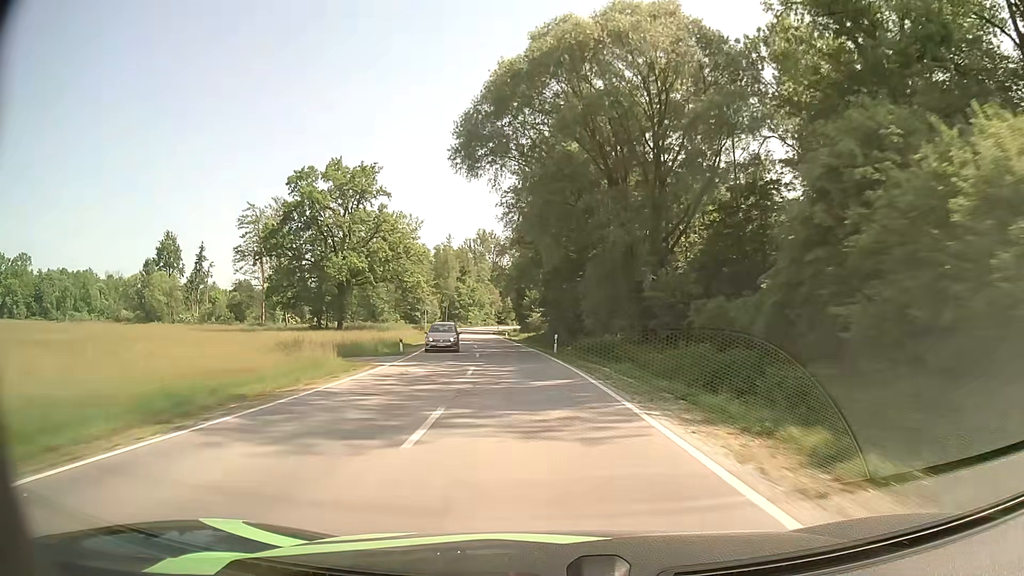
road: secondary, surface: asphalt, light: Day
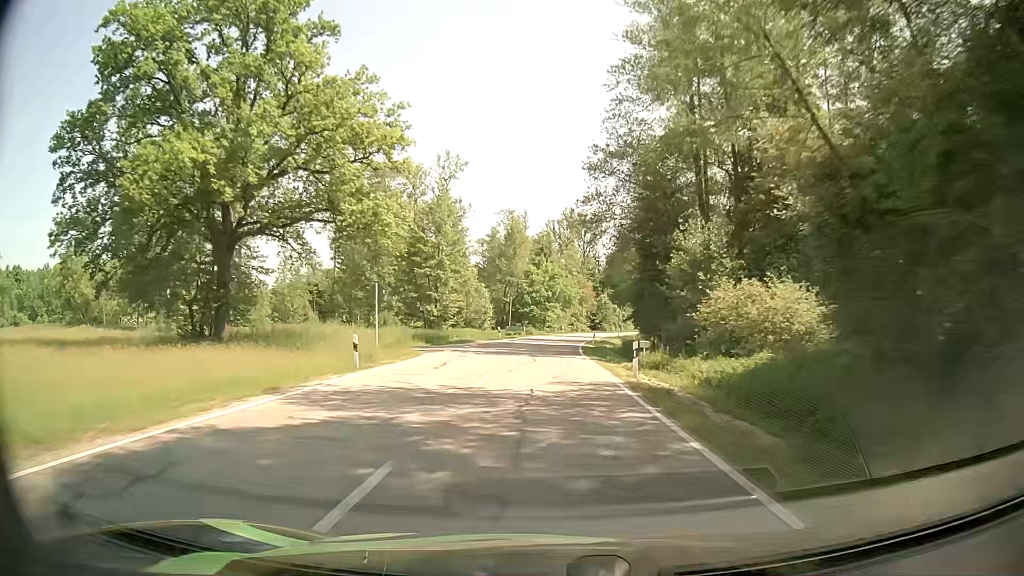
(-4.2, +51.4) m; -8°
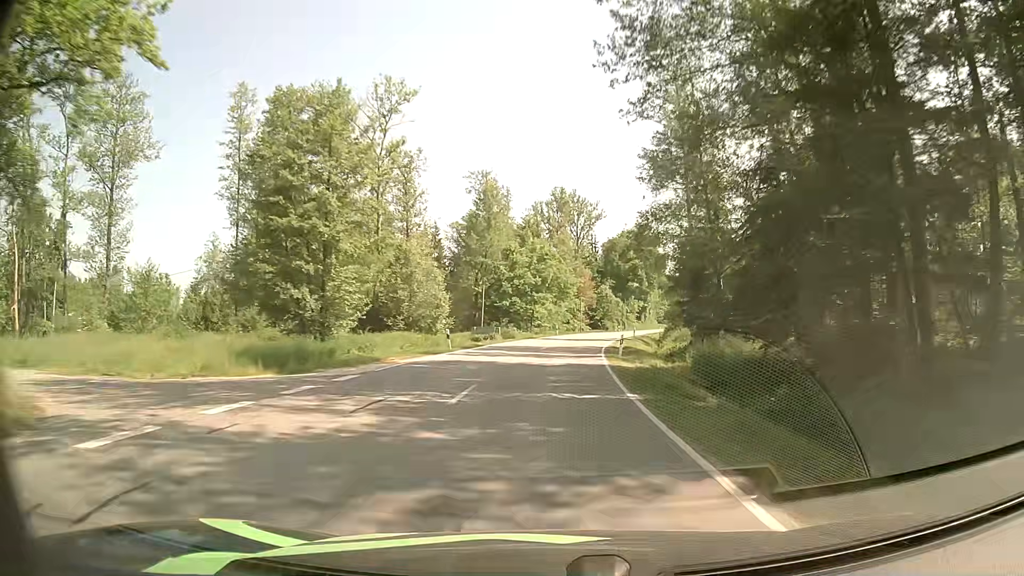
(+0.1, +25.6) m; +1°
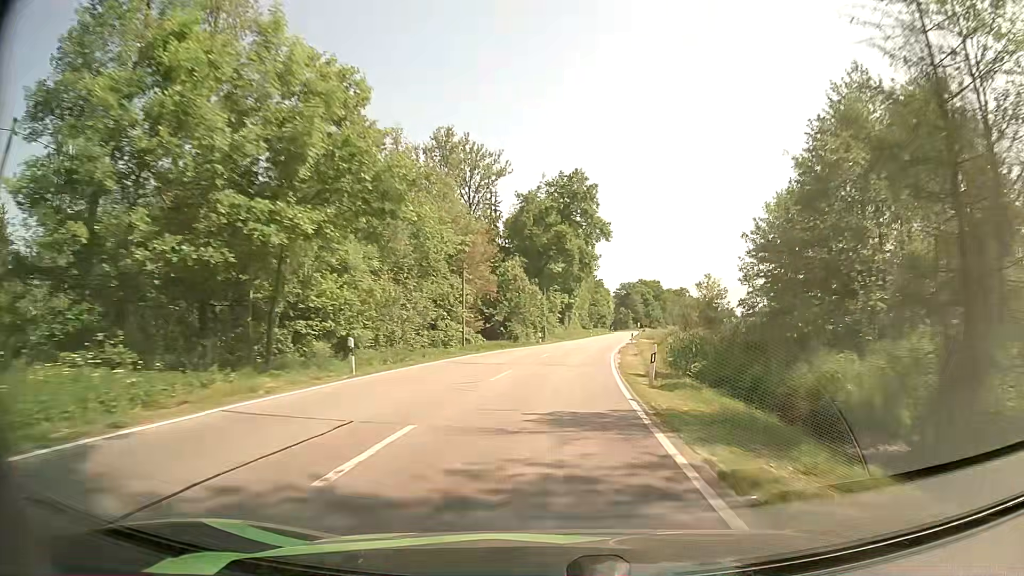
(+3.3, +51.5) m; +9°
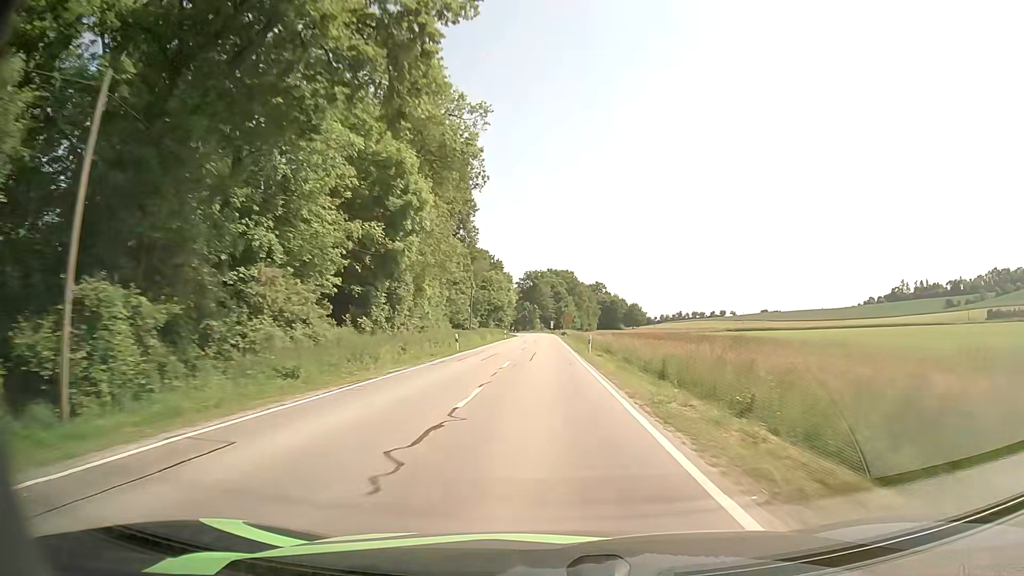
(+5.8, +66.5) m; +8°
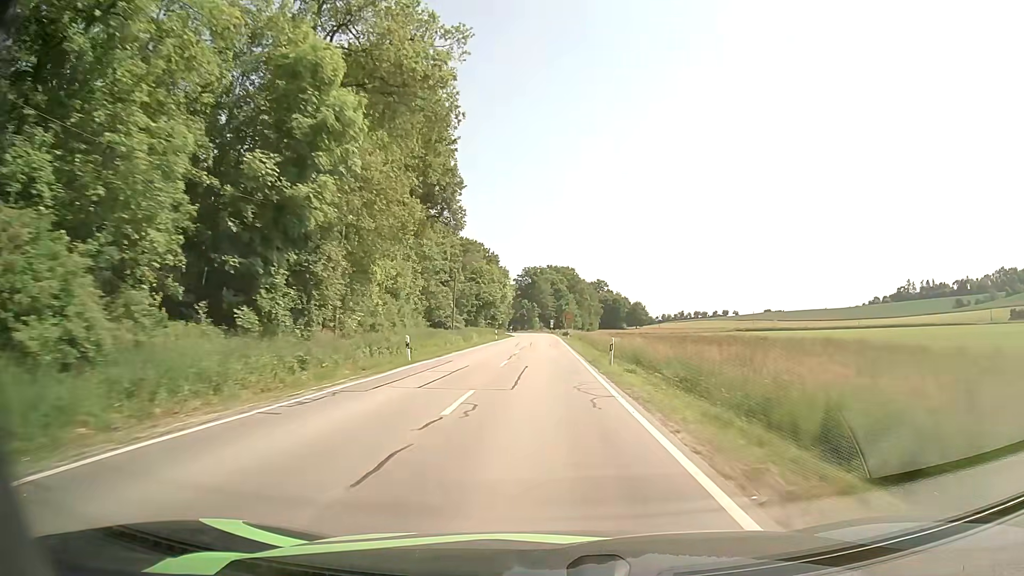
(0.0, +13.4) m; 0°
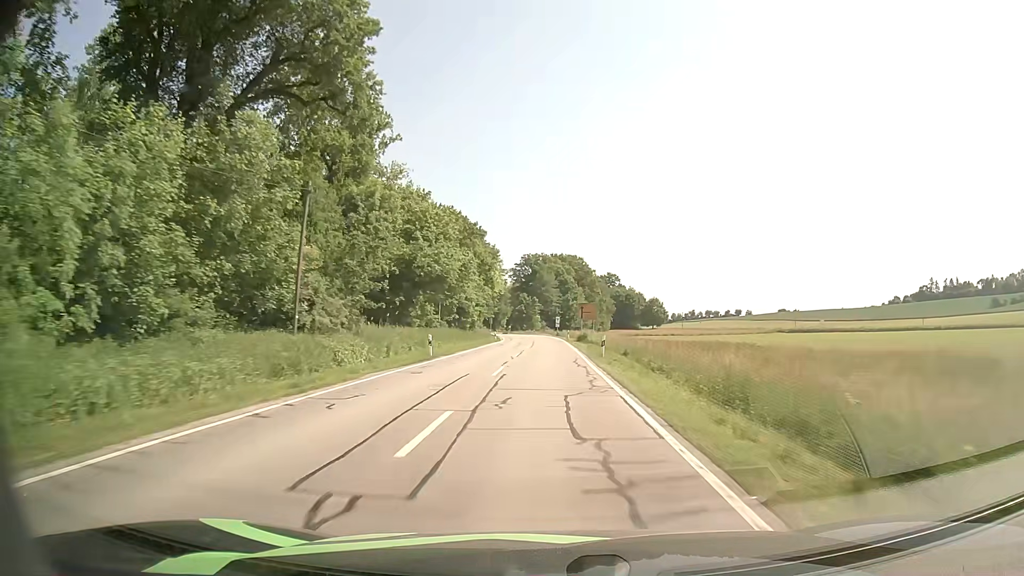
(-0.1, +40.1) m; 0°
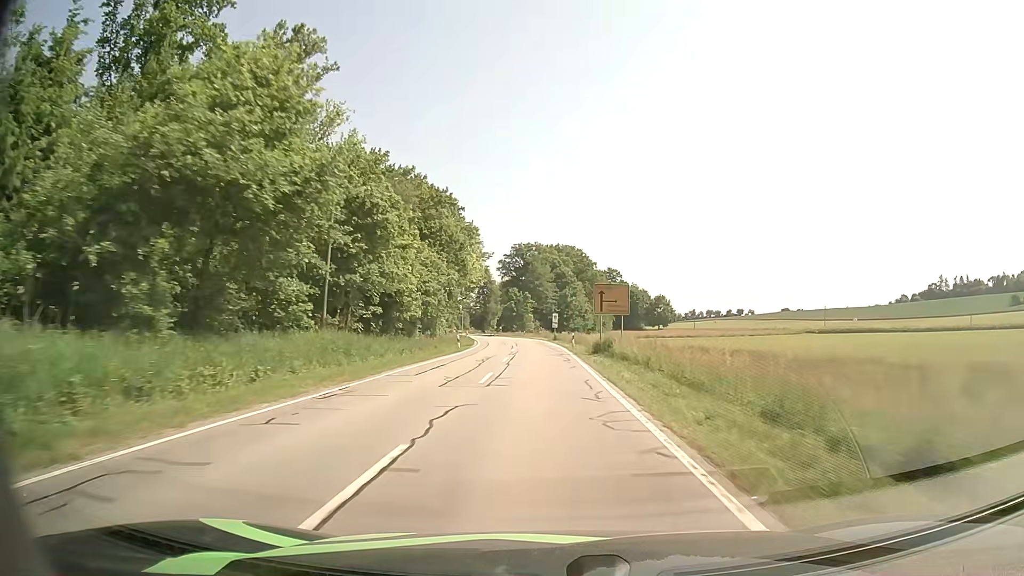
(+0.1, +26.7) m; 0°
(0, +10) (0, +20) (0, +30) (-1, +40) (-1, +50) (-2, +60) (-3, +70) (-4, +80) (-5, +90) (-7, +100) m
